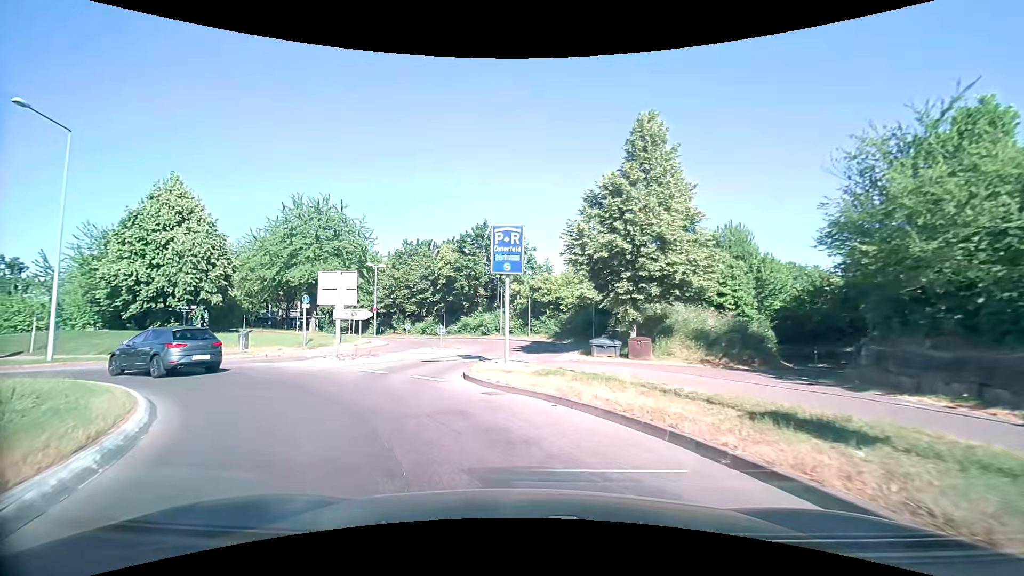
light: Day
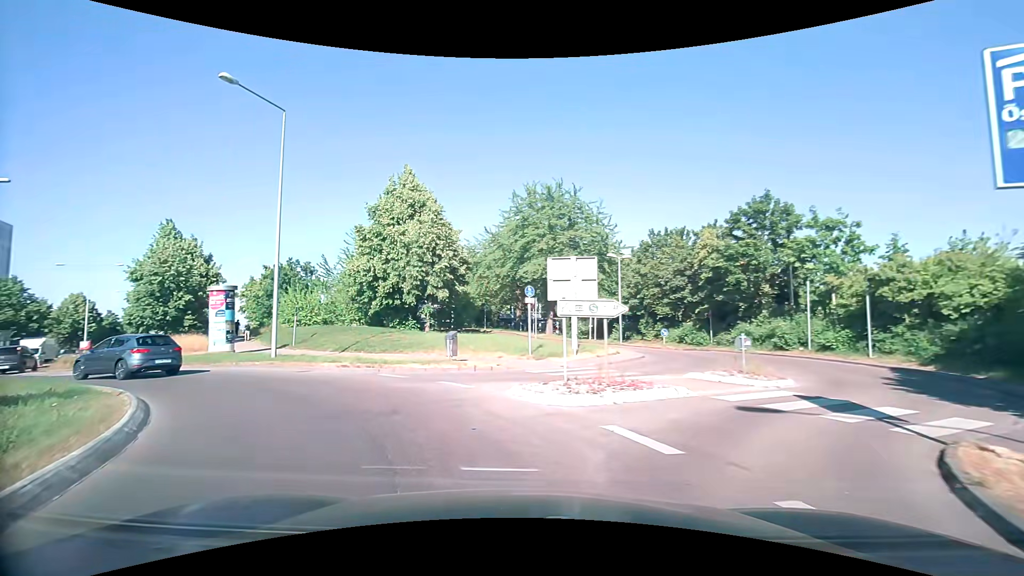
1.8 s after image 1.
(-2.1, +8.8) m; -26°
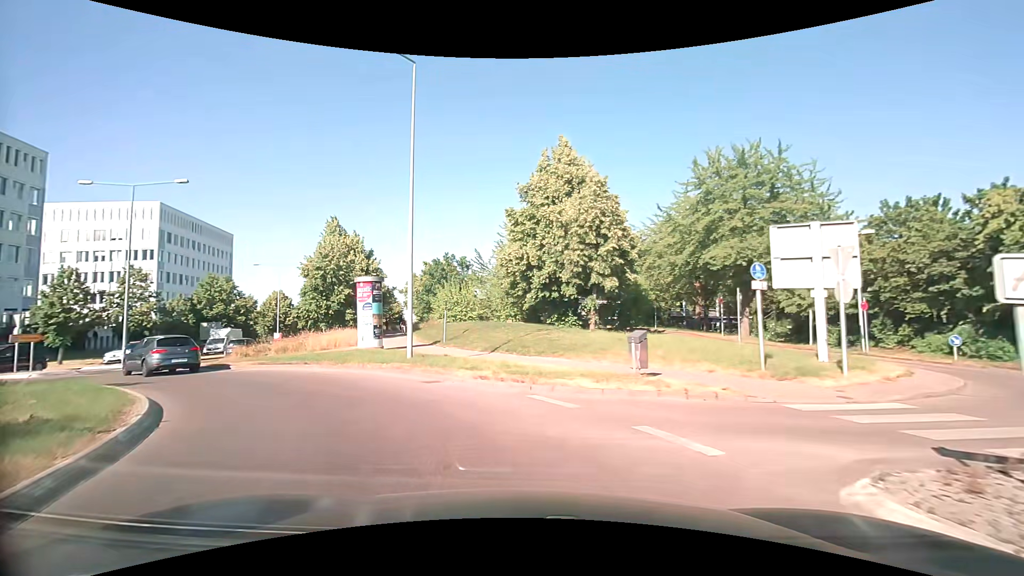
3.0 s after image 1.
(-1.0, +5.7) m; -19°
(-3, +9) (-10, +17) (-17, +23) (-21, +32) (-24, +42) (-26, +52) (-28, +61) (-29, +71) (-31, +81) (-33, +91) m
